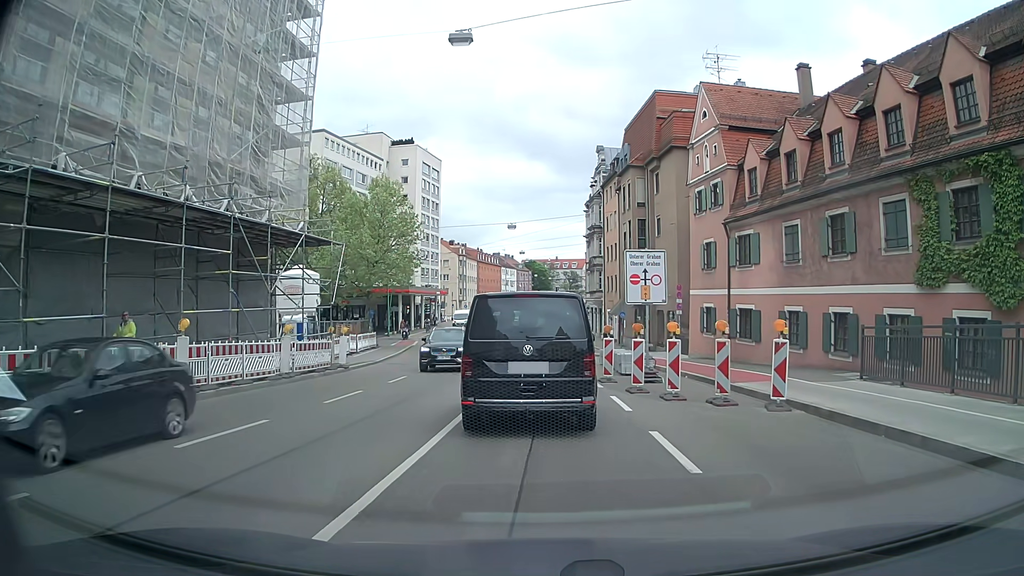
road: tertiary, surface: asphalt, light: Day
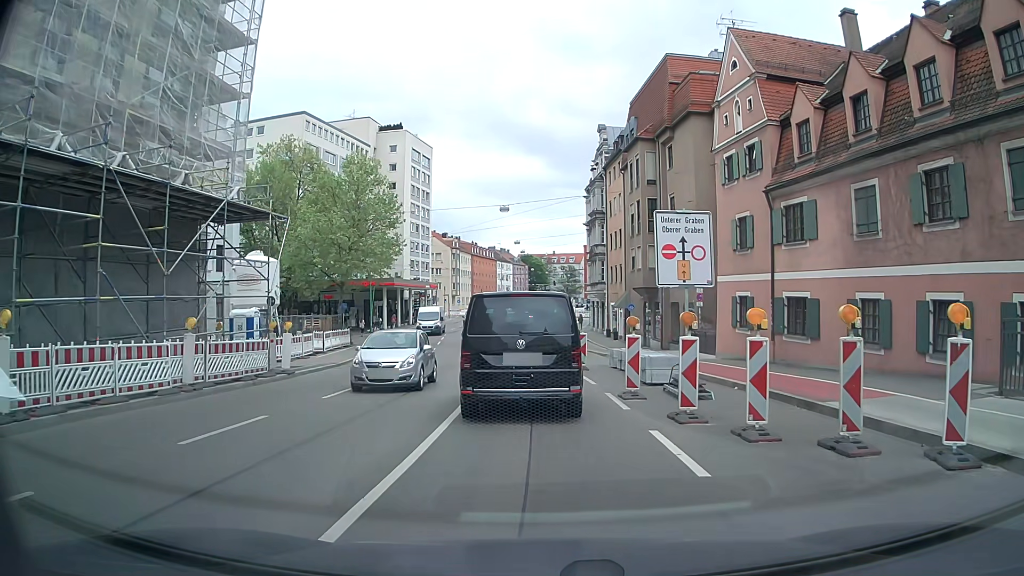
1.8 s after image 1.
(0.0, +6.0) m; +2°
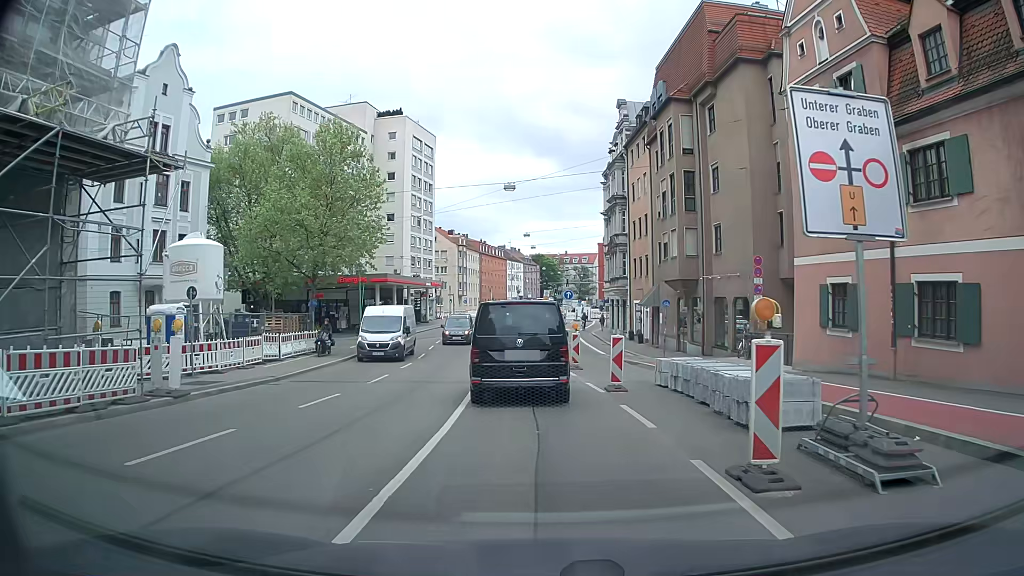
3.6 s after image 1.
(-0.3, +7.9) m; -3°
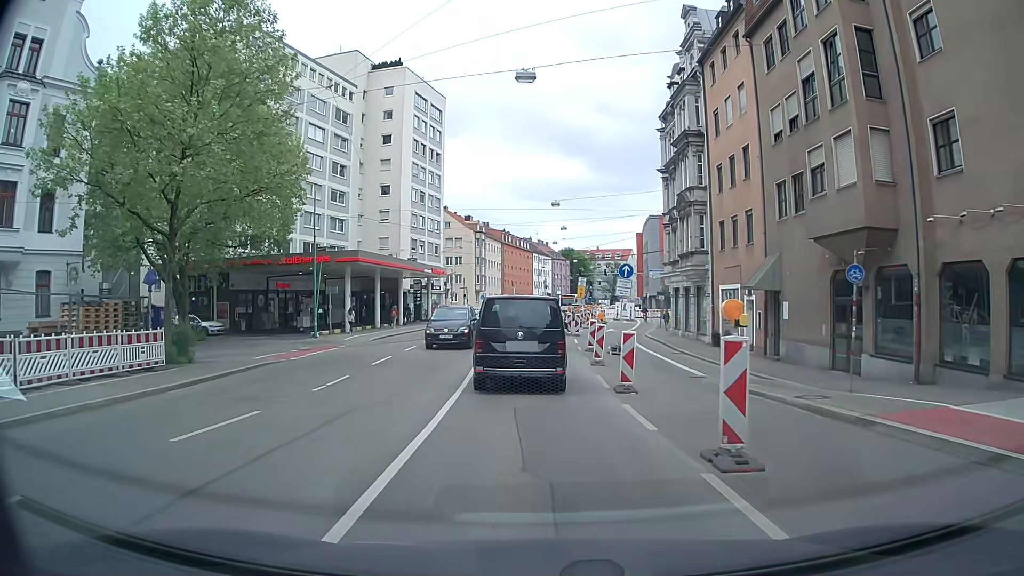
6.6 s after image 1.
(-0.2, +17.7) m; -1°
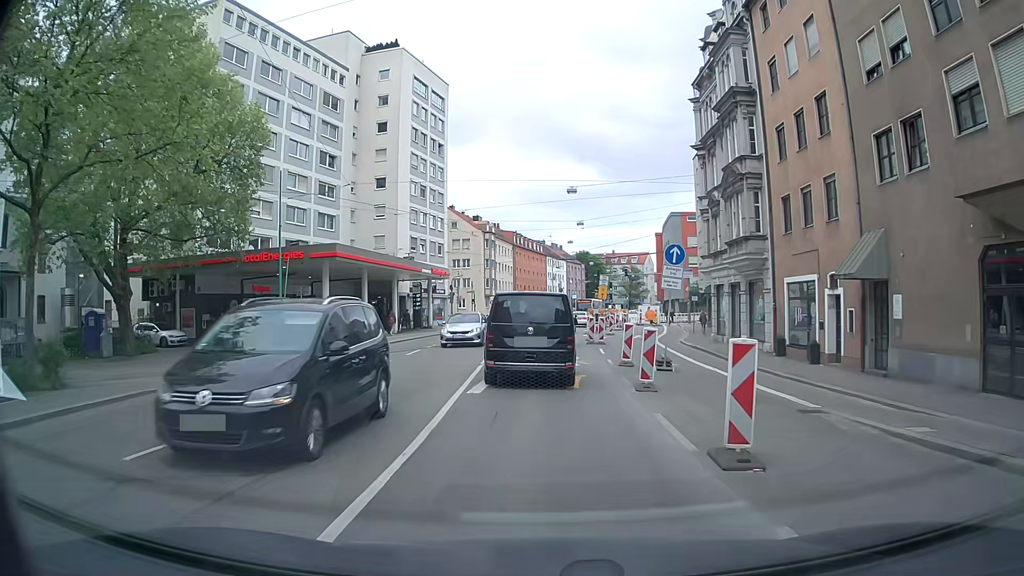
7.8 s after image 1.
(-0.2, +7.4) m; -2°
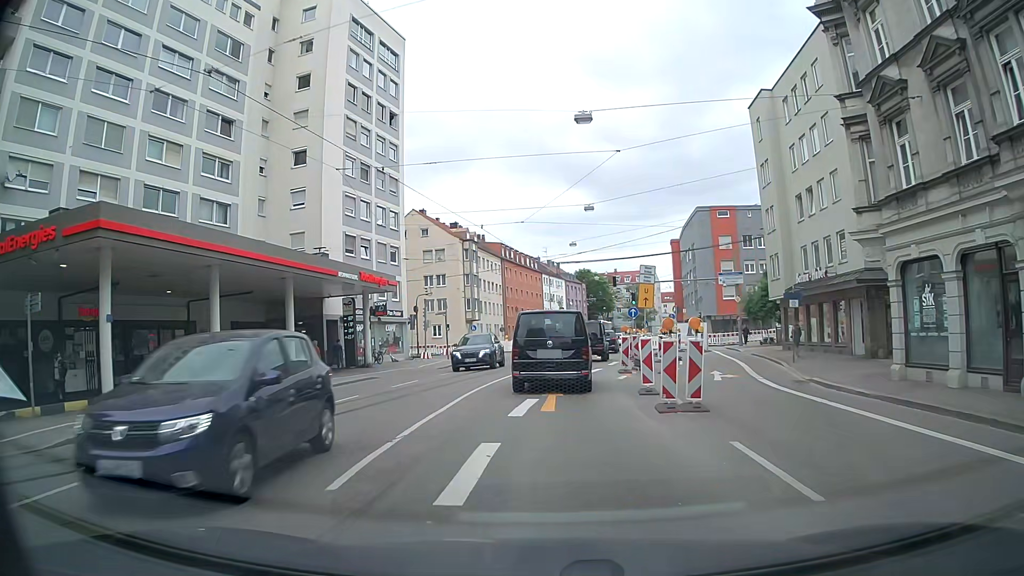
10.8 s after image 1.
(+0.1, +20.3) m; +1°
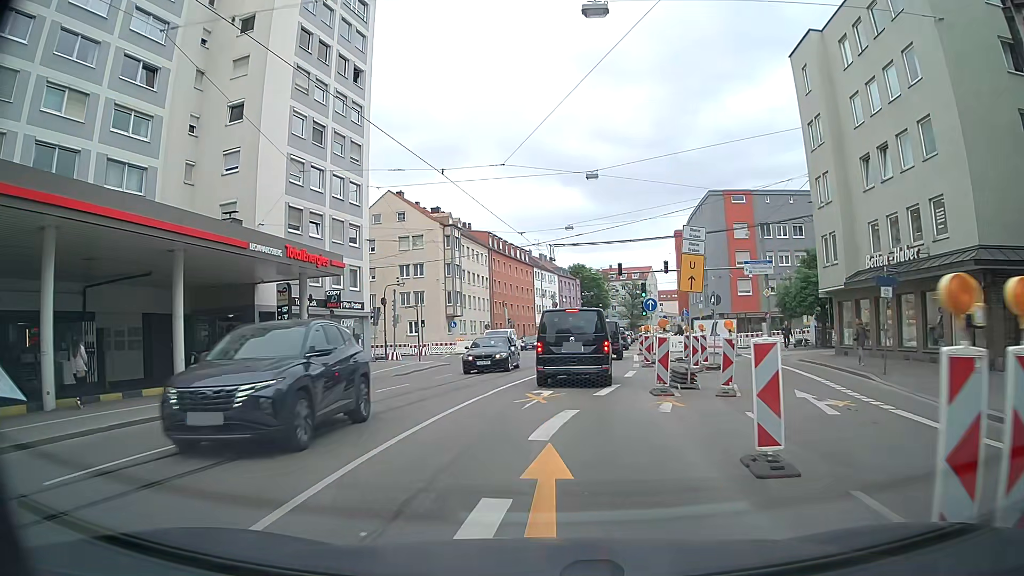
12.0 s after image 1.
(0.0, +9.1) m; 0°
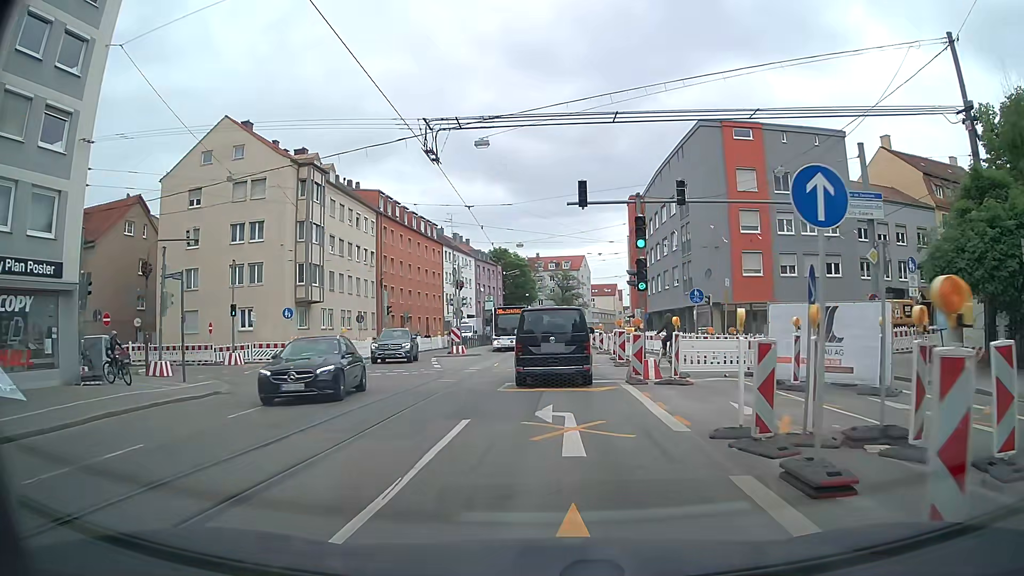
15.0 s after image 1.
(+1.5, +23.5) m; +7°
(0, +10) (0, +20) (+1, +30) (+1, +40) (+1, +50) (+2, +60) (+2, +70) (+3, +80) (+4, +90) (+5, +100) m
